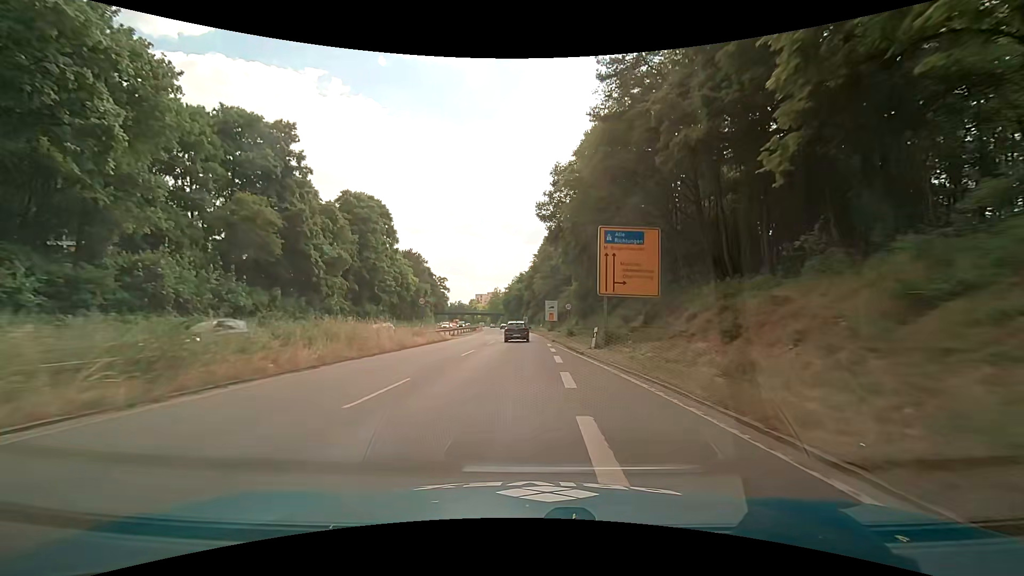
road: trunk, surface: asphalt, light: Day
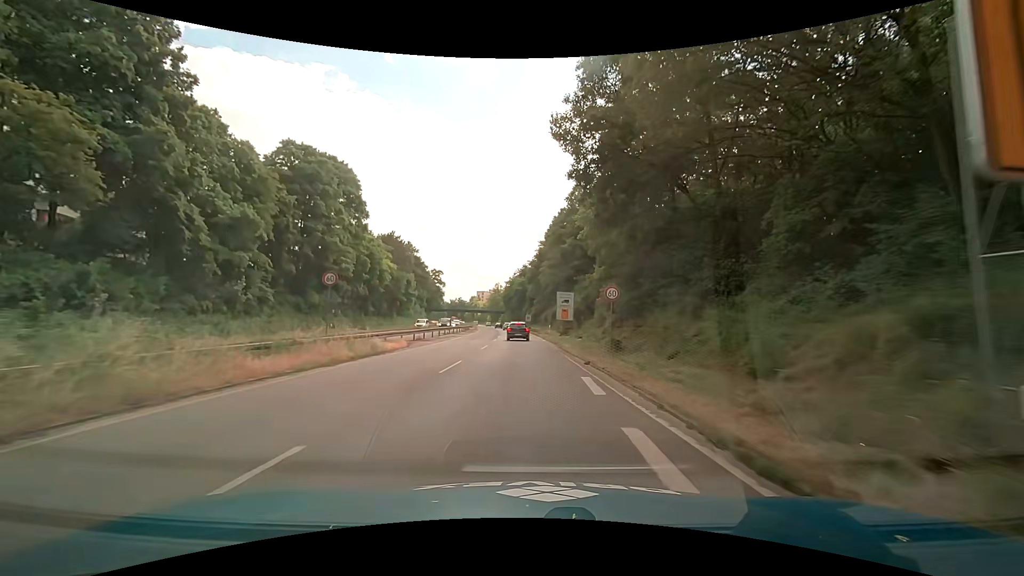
(-0.1, +18.6) m; -1°
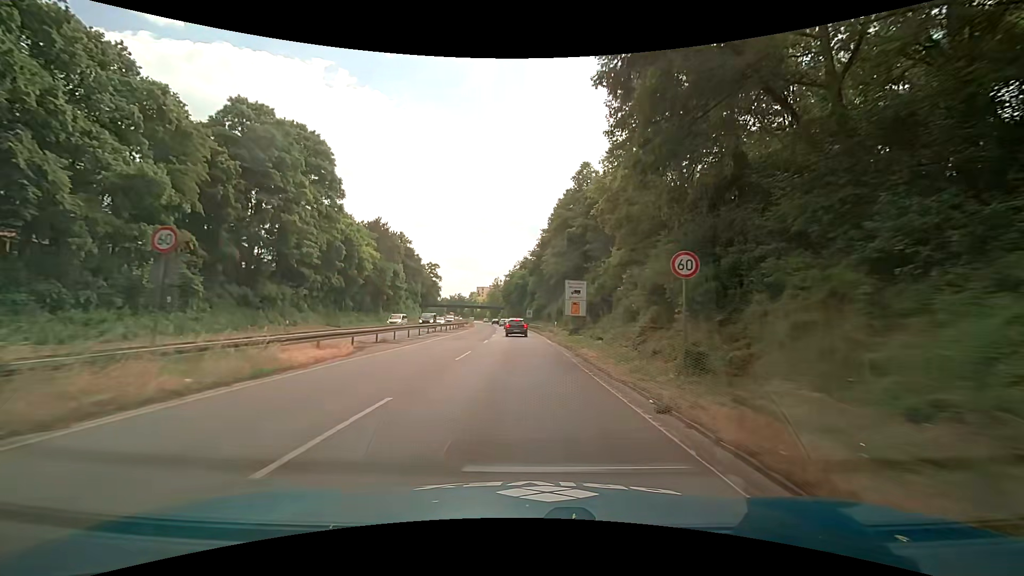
(0.0, +9.2) m; 0°
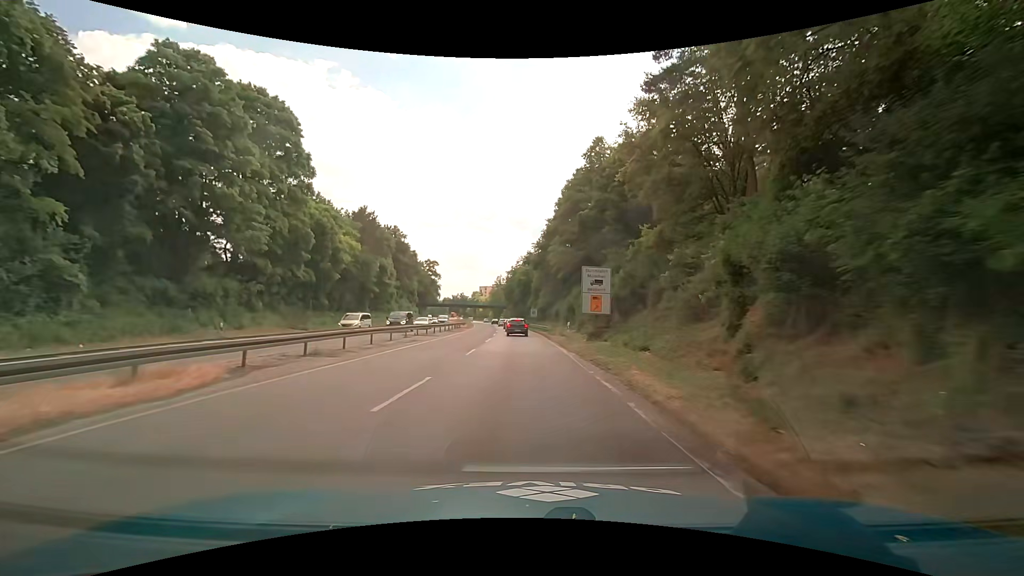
(0.0, +9.2) m; -1°
